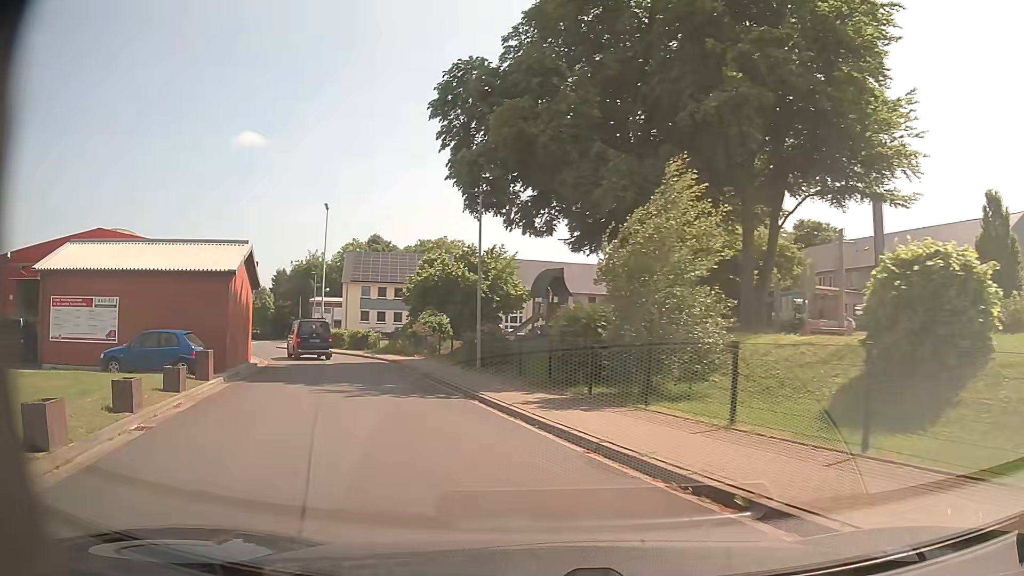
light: Day
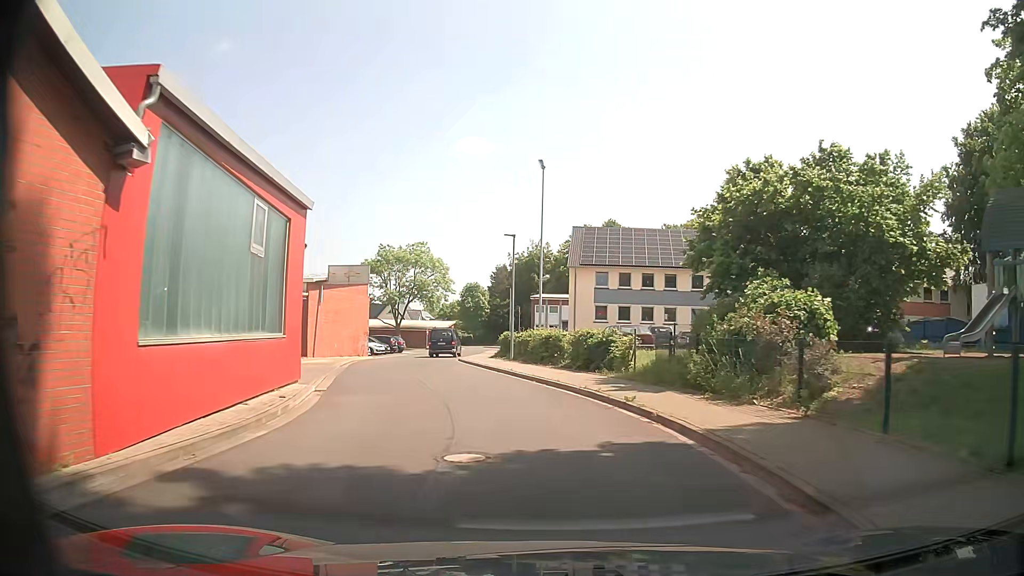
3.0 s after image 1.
(-5.8, +22.4) m; -20°
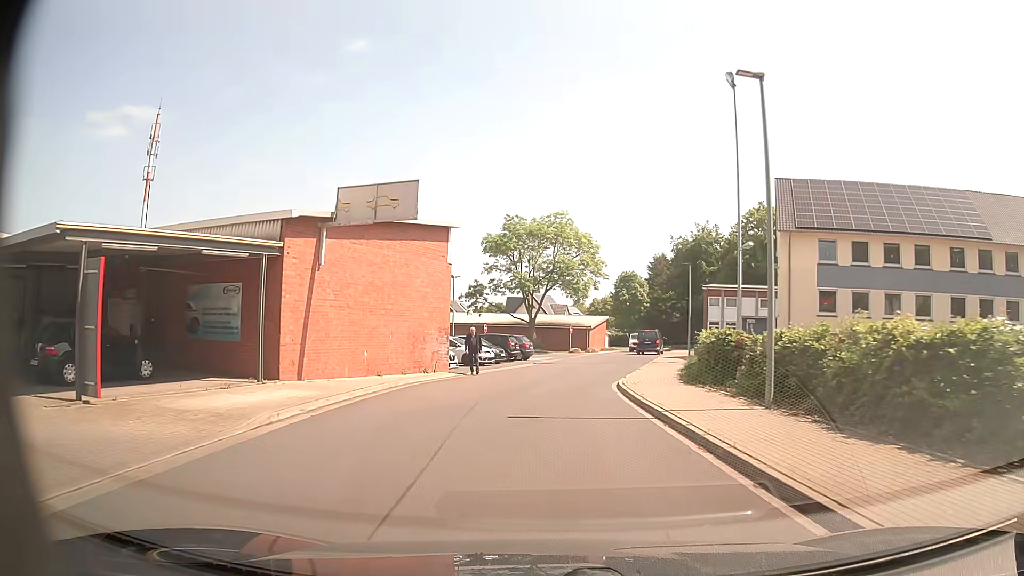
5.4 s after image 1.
(-2.7, +20.6) m; -13°
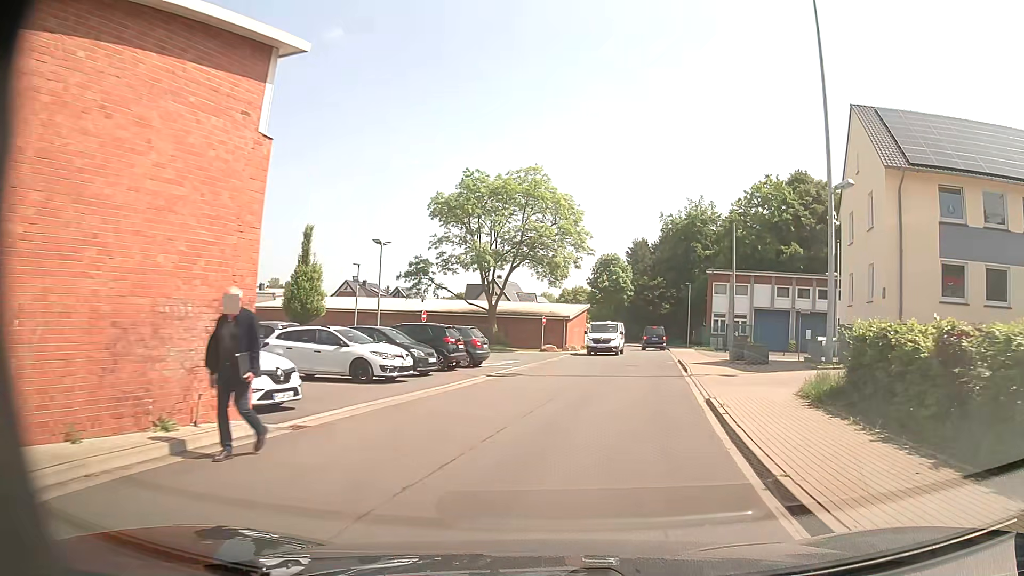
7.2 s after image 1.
(-0.2, +15.7) m; +2°
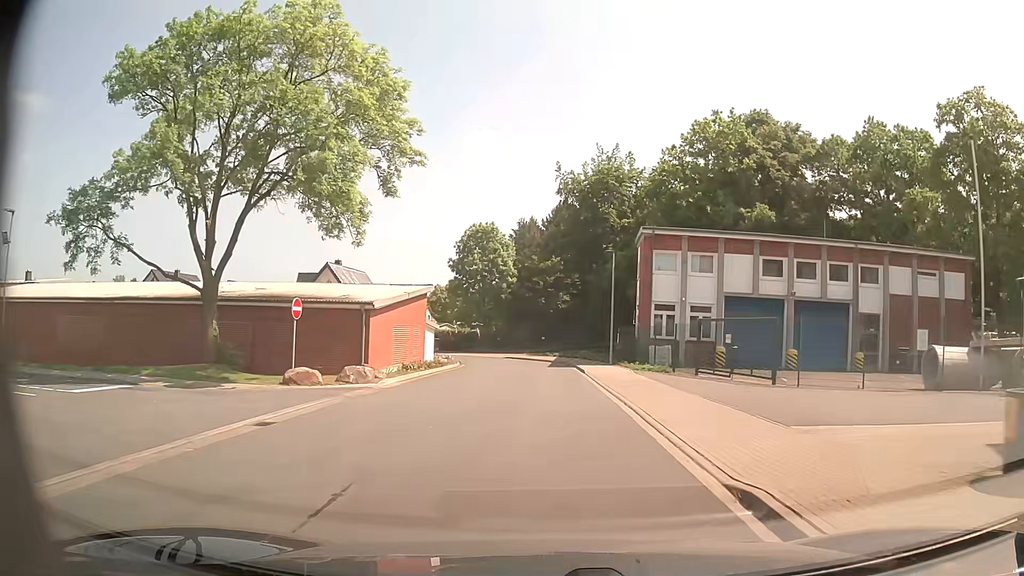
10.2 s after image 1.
(+3.7, +27.3) m; +10°
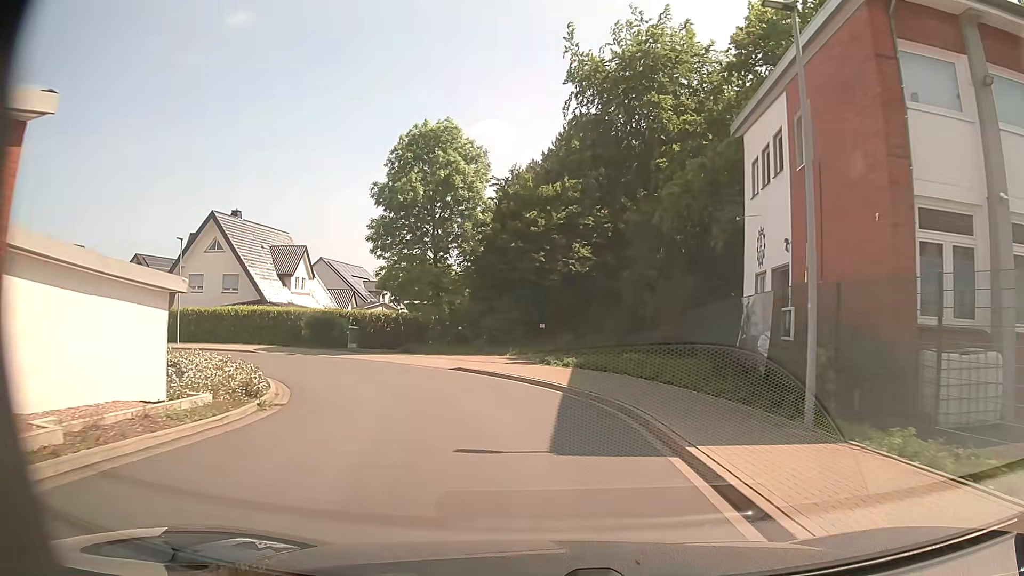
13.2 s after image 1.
(0.0, +27.2) m; -1°
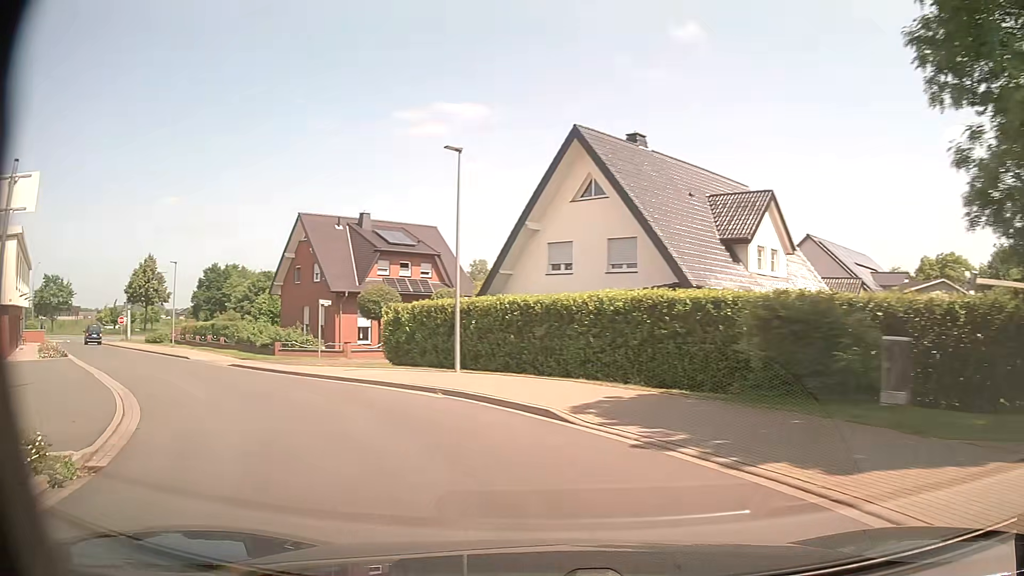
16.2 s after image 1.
(-5.8, +23.2) m; -41°
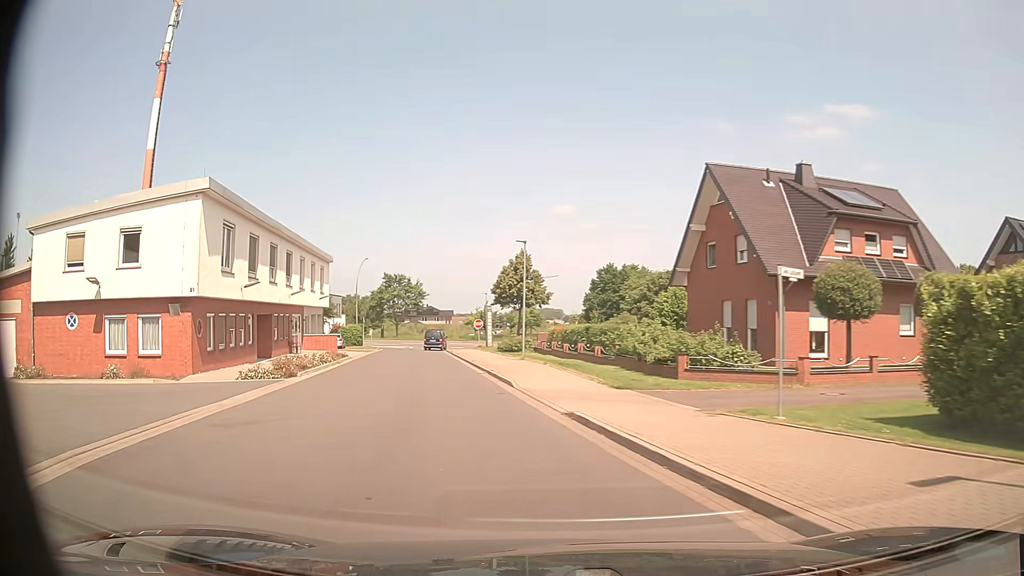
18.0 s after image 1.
(-4.8, +14.7) m; -34°
(-1, +10) (-3, +20) (-5, +30) (-7, +39) (-9, +49) (-11, +59) (-13, +69) (-11, +78) (-2, +83) (+8, +84) m
